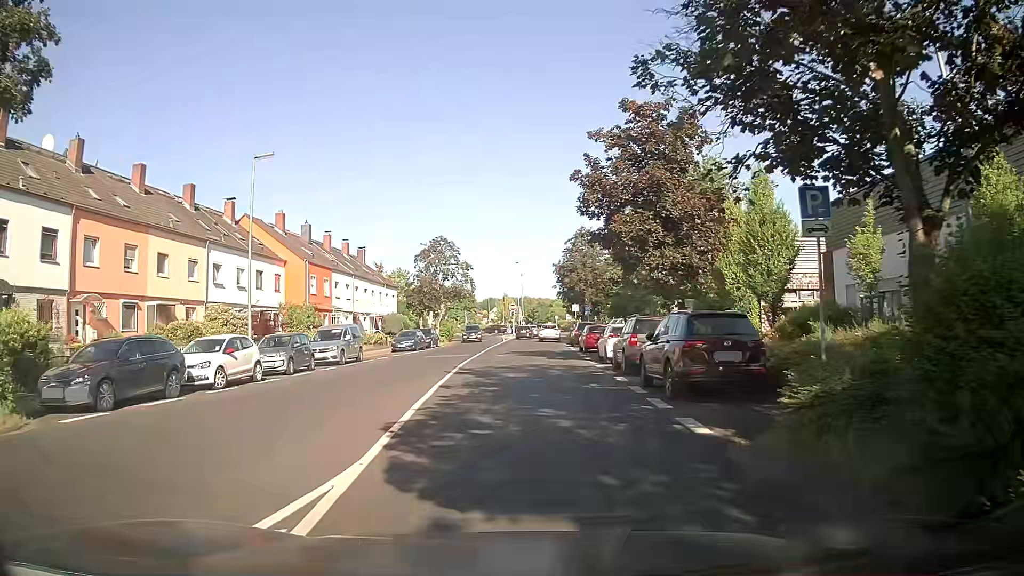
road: residential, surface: asphalt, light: Day
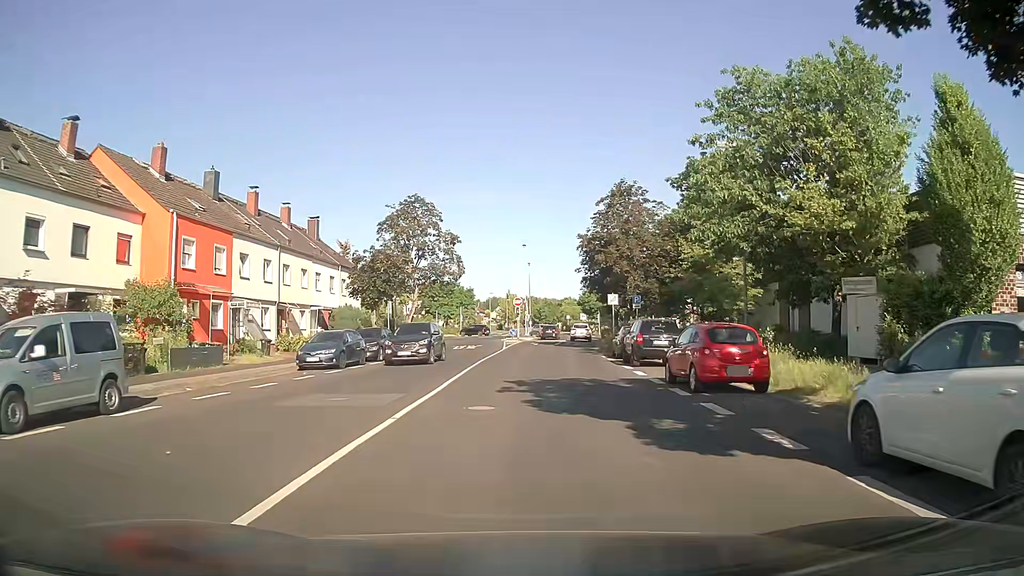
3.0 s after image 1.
(+0.5, +21.4) m; +1°
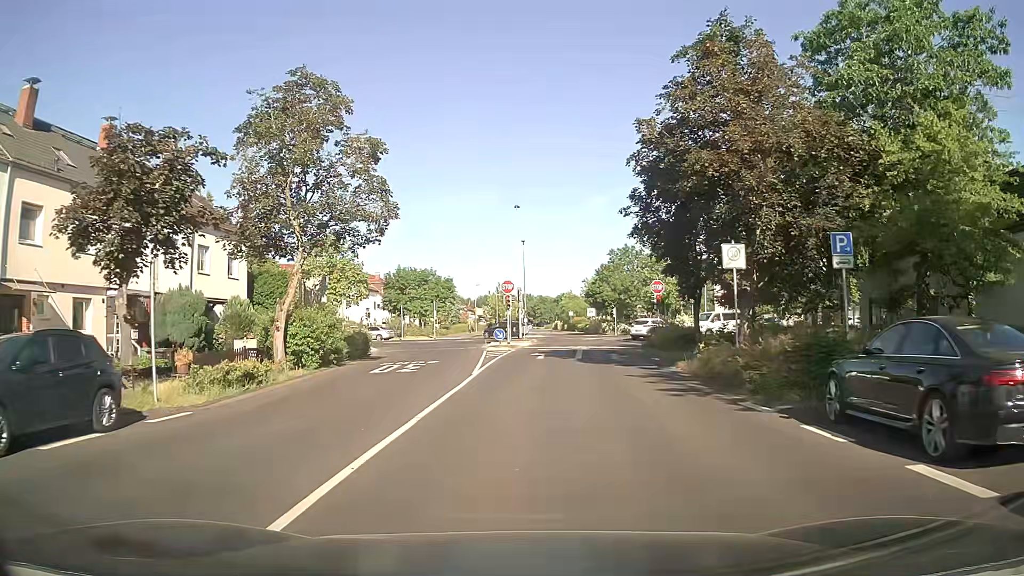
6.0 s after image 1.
(+0.2, +24.3) m; 0°
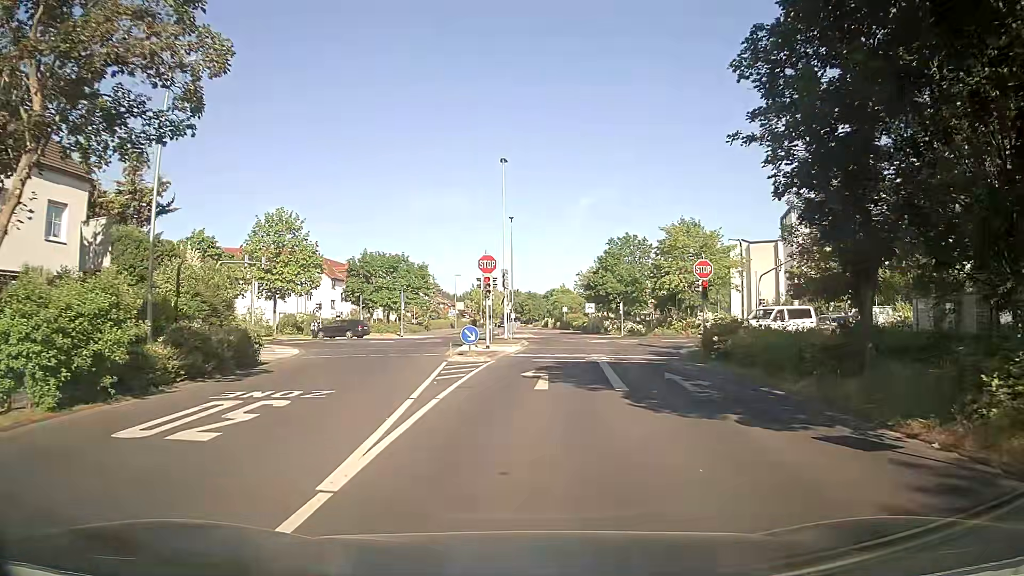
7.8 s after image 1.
(+0.2, +14.0) m; +2°
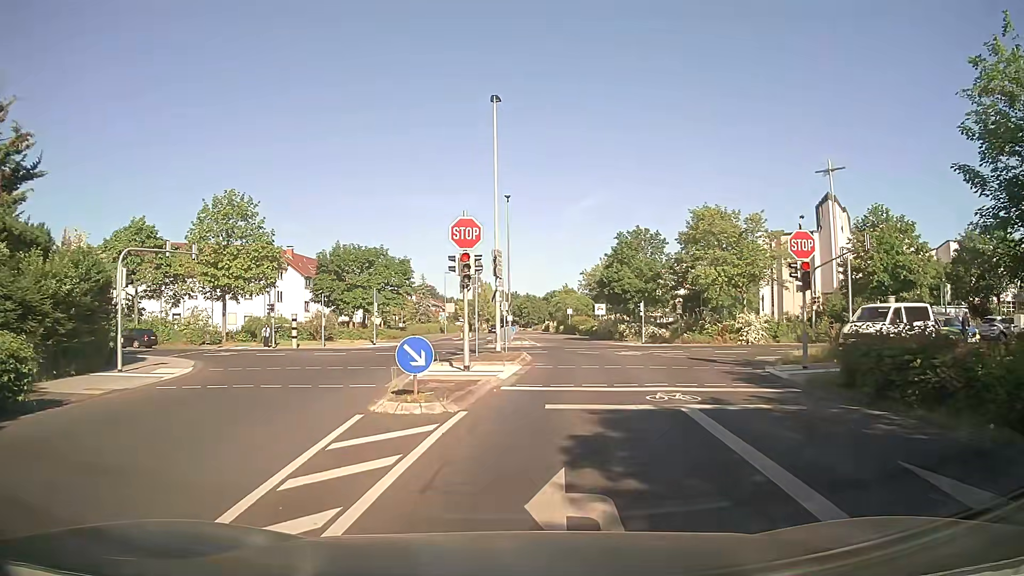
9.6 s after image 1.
(-0.1, +11.4) m; 0°
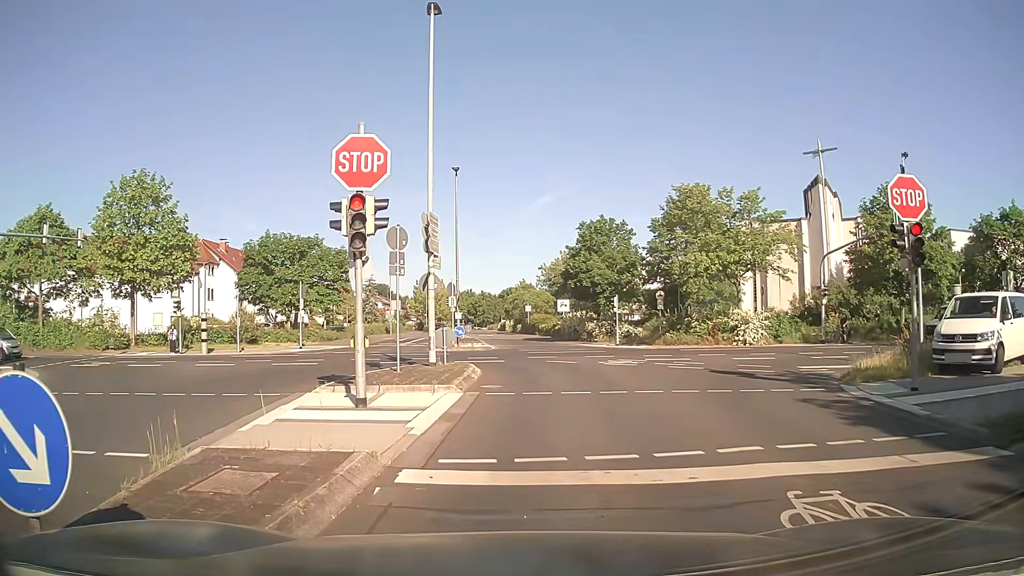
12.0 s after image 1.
(+0.2, +7.8) m; +4°
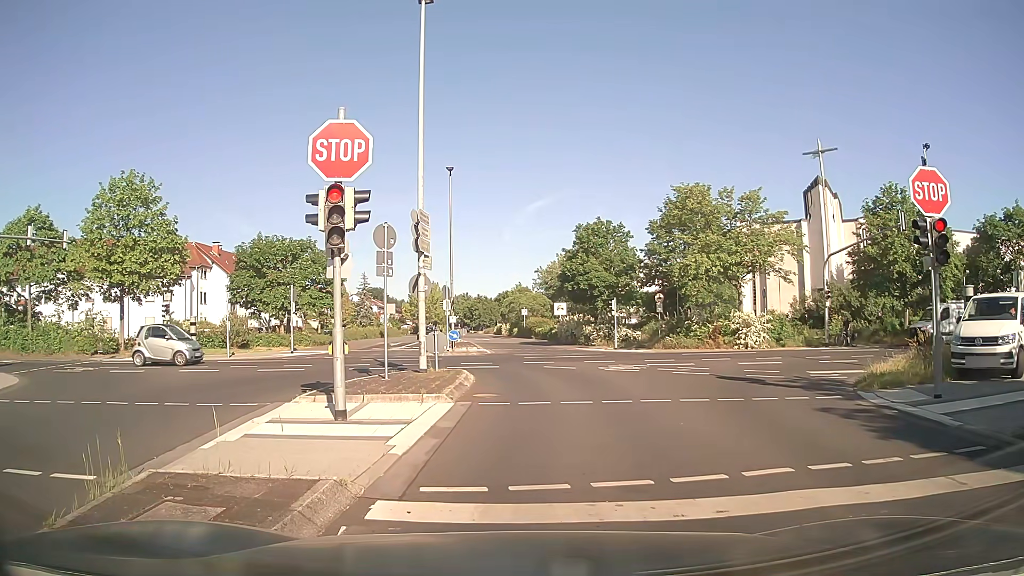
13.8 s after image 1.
(0.0, +0.9) m; 0°
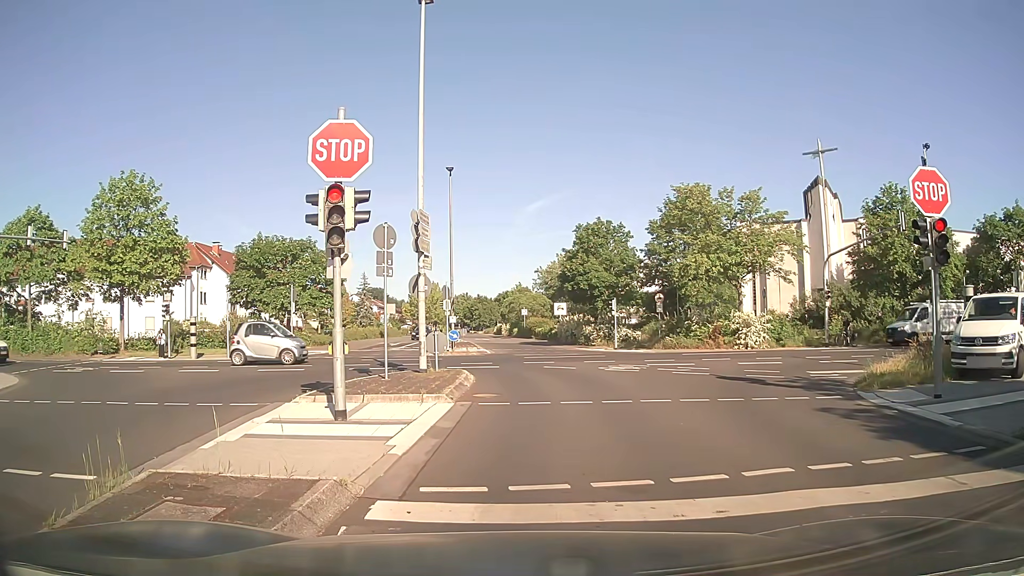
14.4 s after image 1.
(0.0, 0.0) m; 0°
(0, +10) (0, +20) (-5, +28) (-14, +32) (-24, +33) (-34, +33) (-44, +32) (-54, +32) (-64, +31) (-74, +30) m
